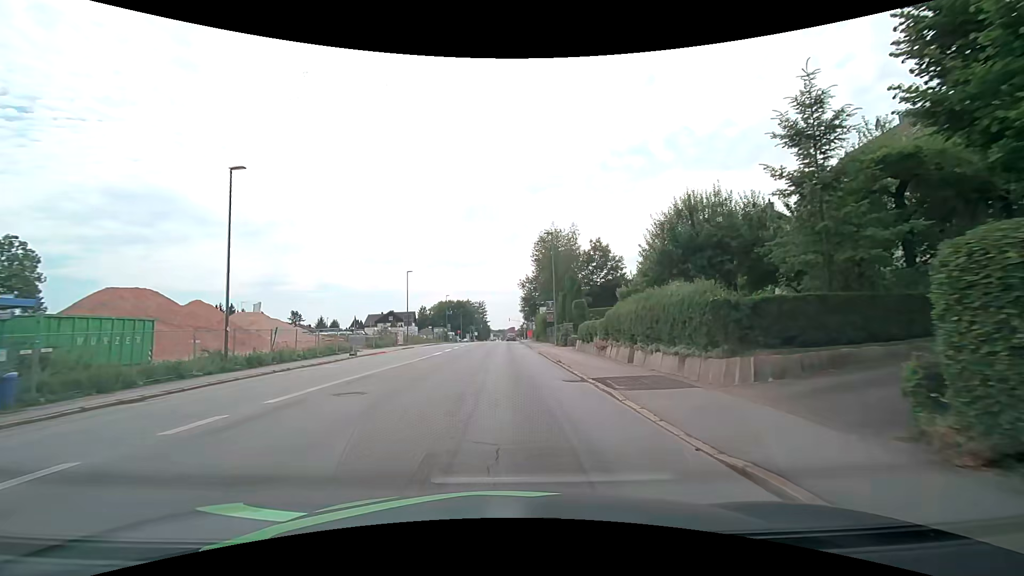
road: tertiary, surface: asphalt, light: Day
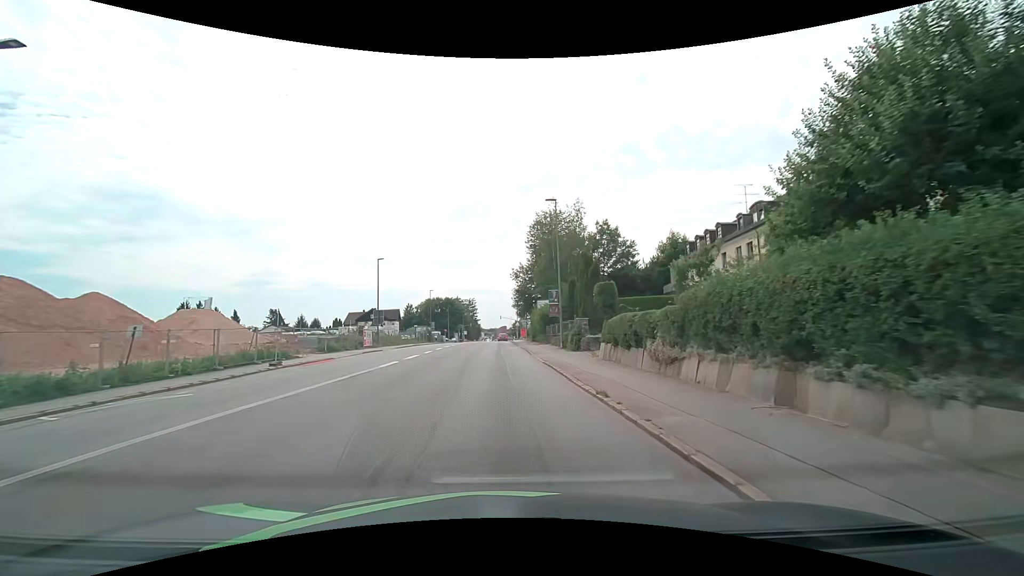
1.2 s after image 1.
(+0.2, +11.3) m; +1°
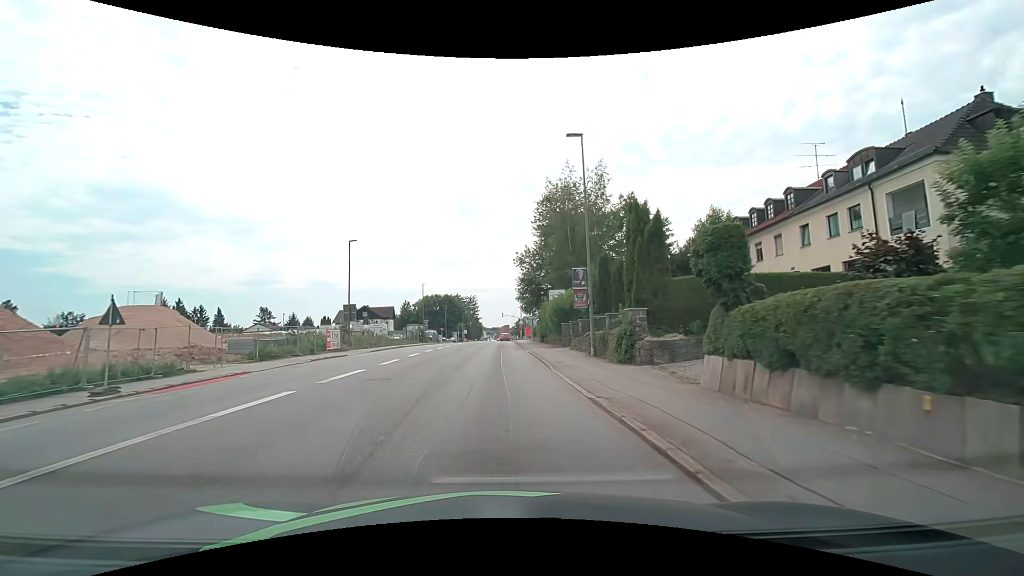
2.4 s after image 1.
(+0.1, +11.5) m; 0°
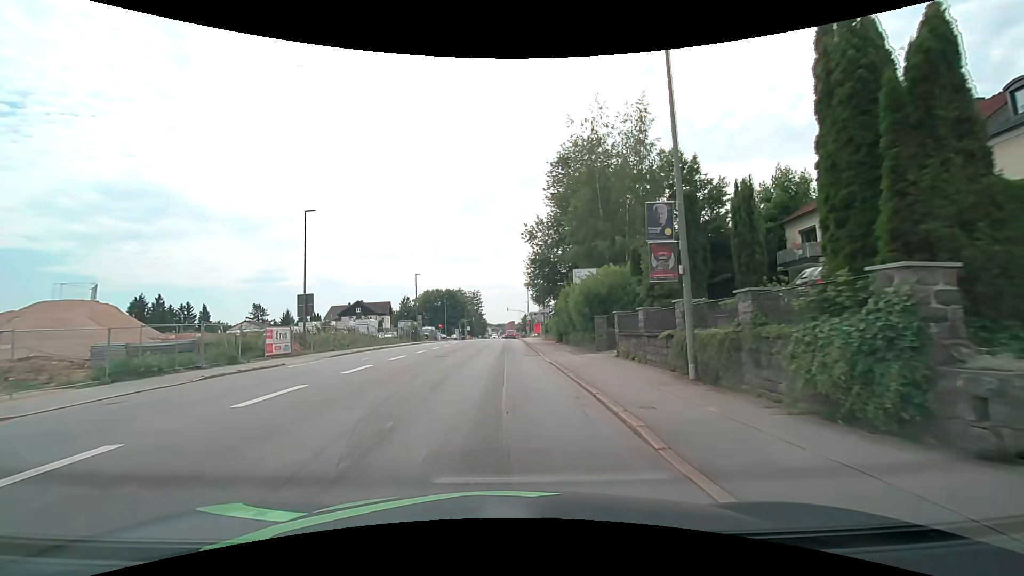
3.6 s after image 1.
(-0.1, +11.3) m; -1°
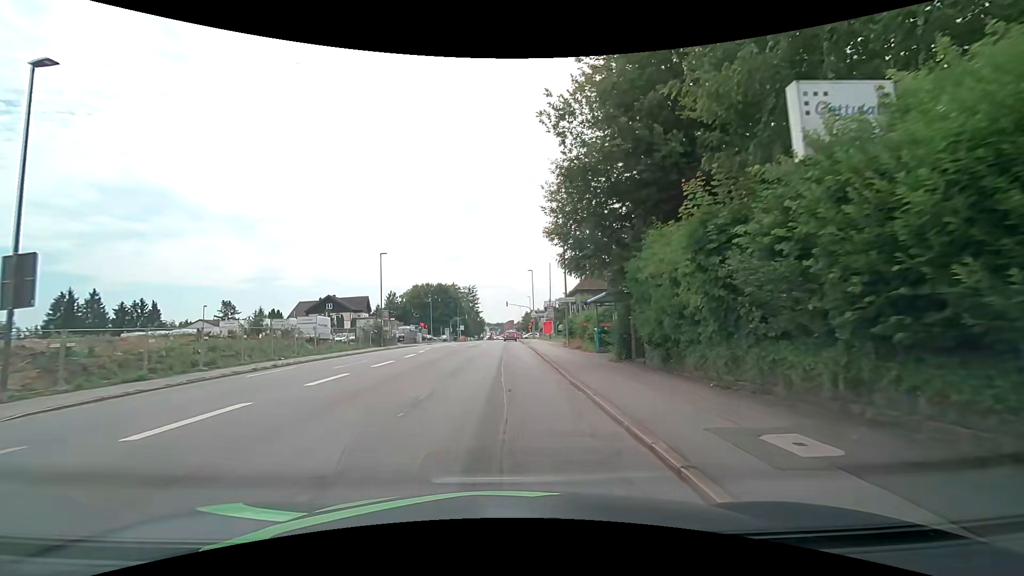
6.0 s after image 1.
(-0.1, +20.5) m; 0°
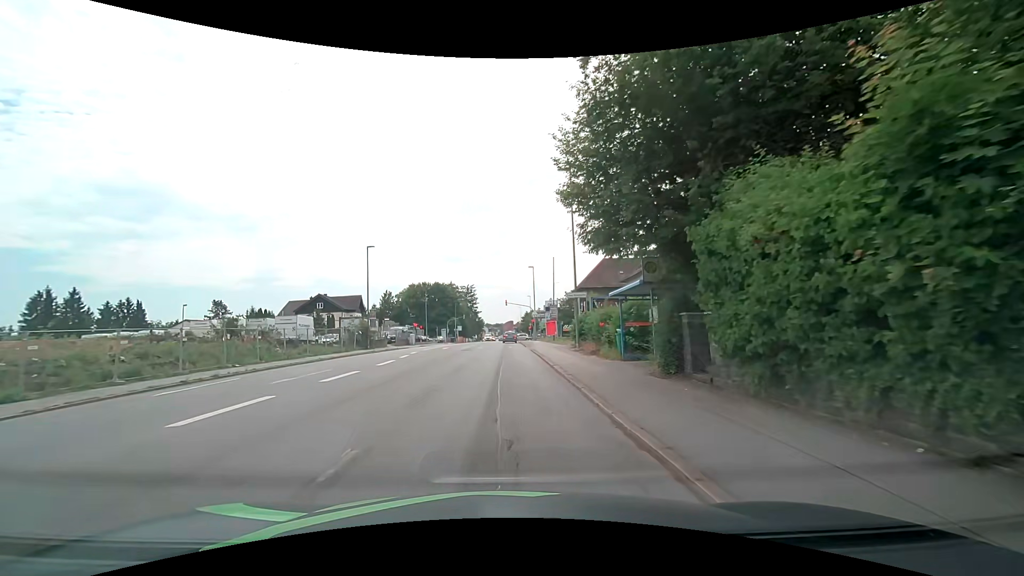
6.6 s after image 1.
(0.0, +5.0) m; 0°
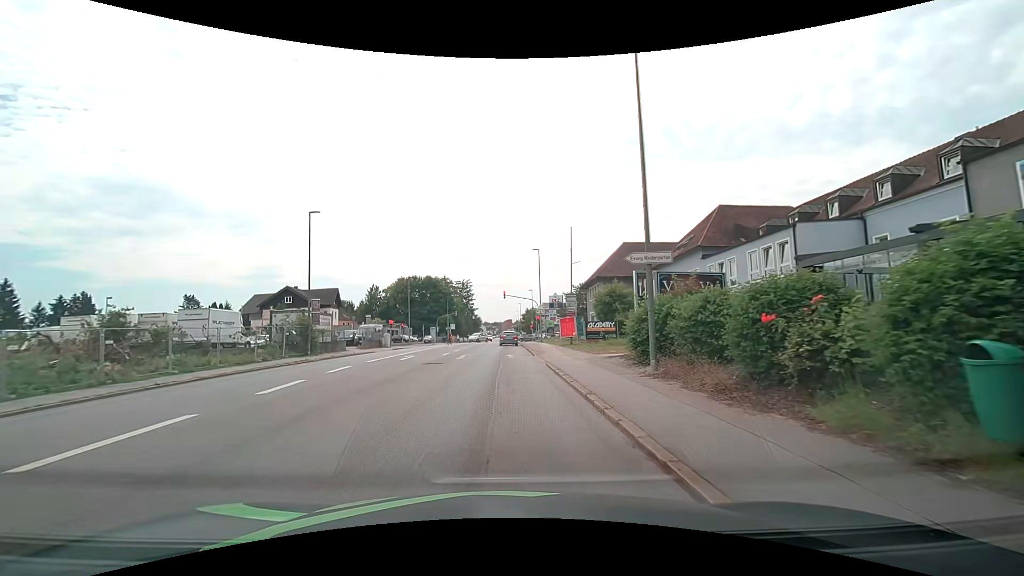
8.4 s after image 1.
(0.0, +14.4) m; +1°
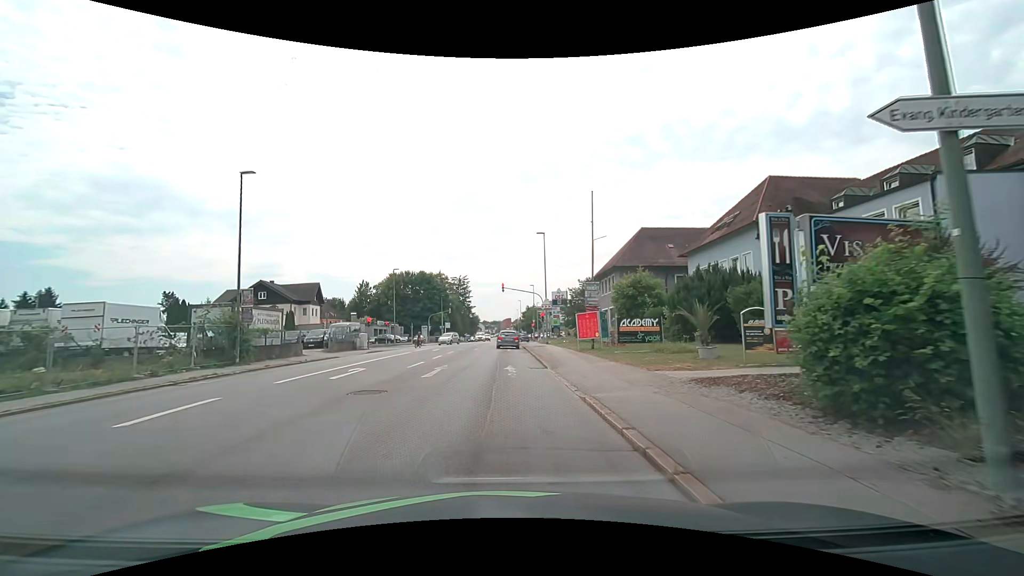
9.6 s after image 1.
(-0.1, +9.0) m; -1°
(0, +10) (0, +20) (0, +30) (0, +40) (0, +50) (0, +60) (0, +70) (0, +80) (0, +90) (0, +100) m
